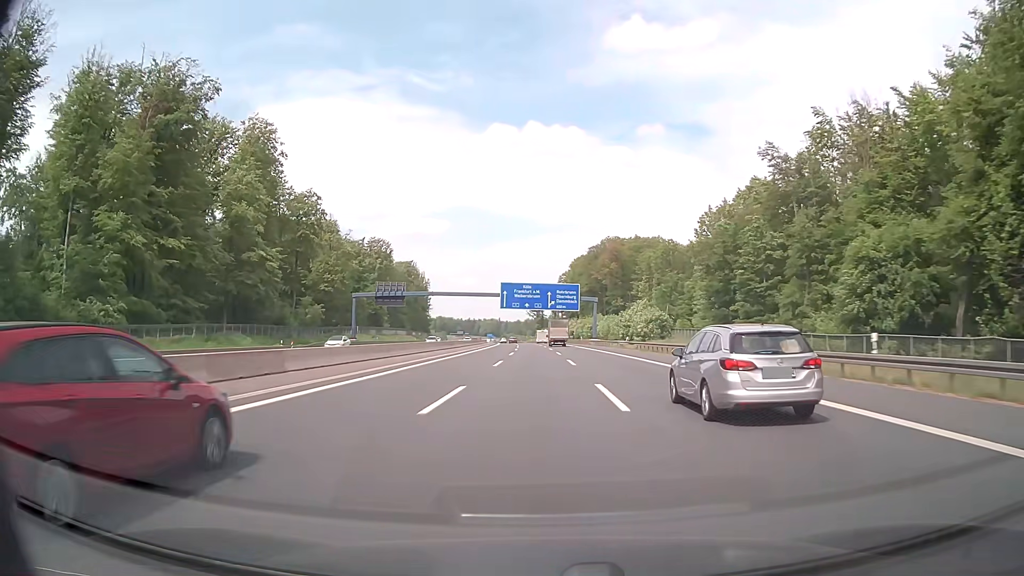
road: motorway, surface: asphalt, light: Day
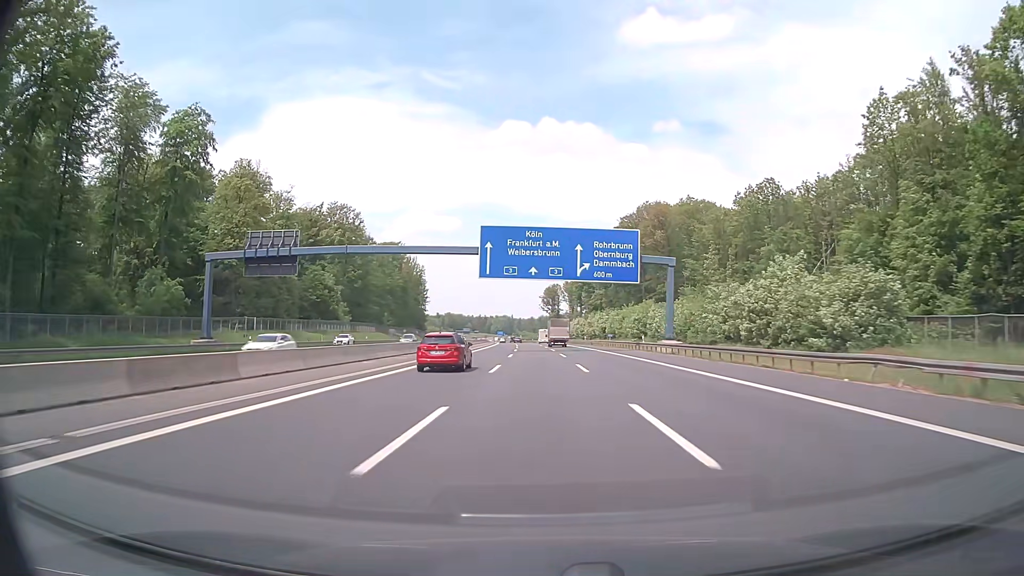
(-0.8, +58.8) m; -1°
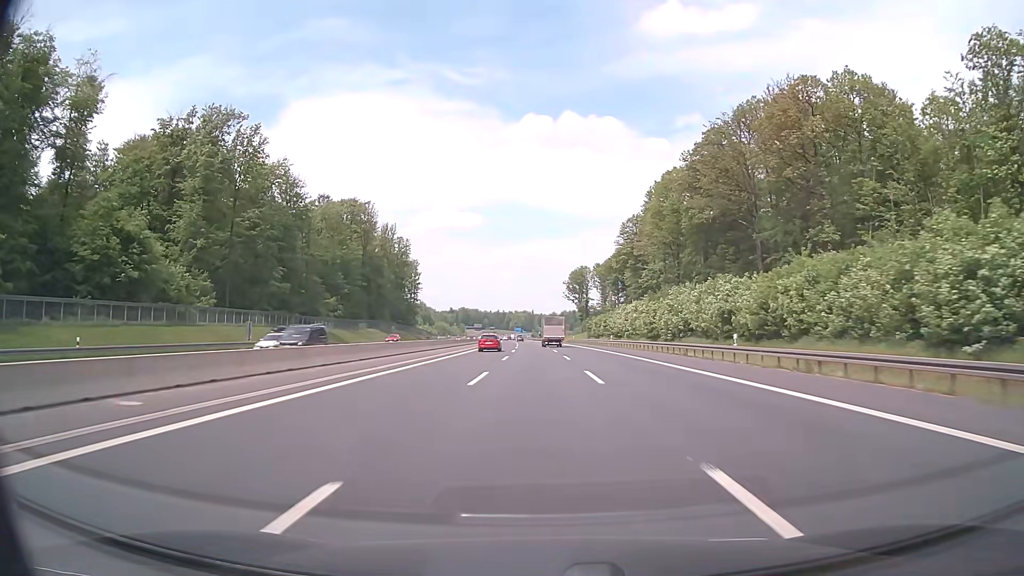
(-1.2, +78.2) m; -2°
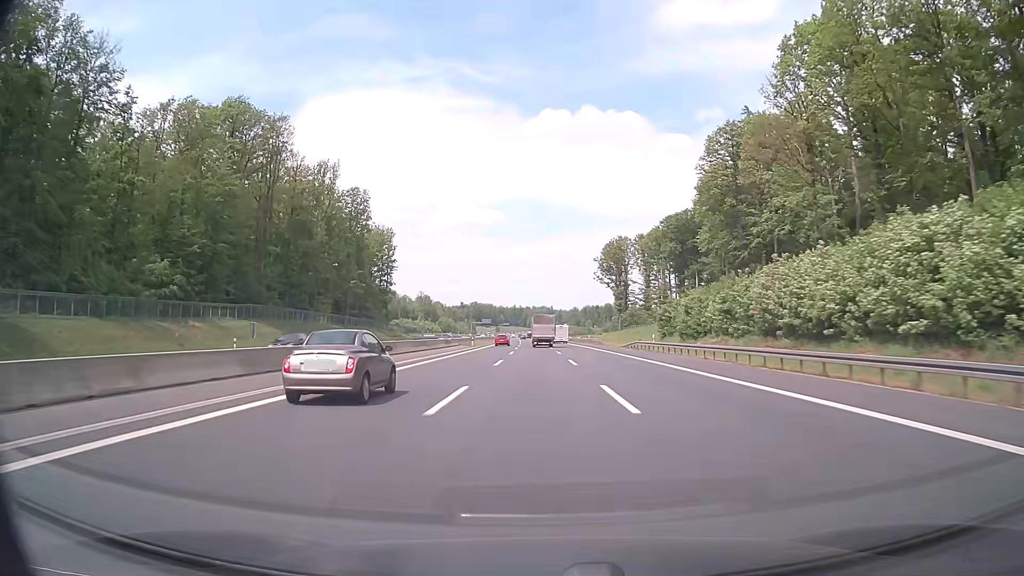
(-1.3, +78.2) m; -2°
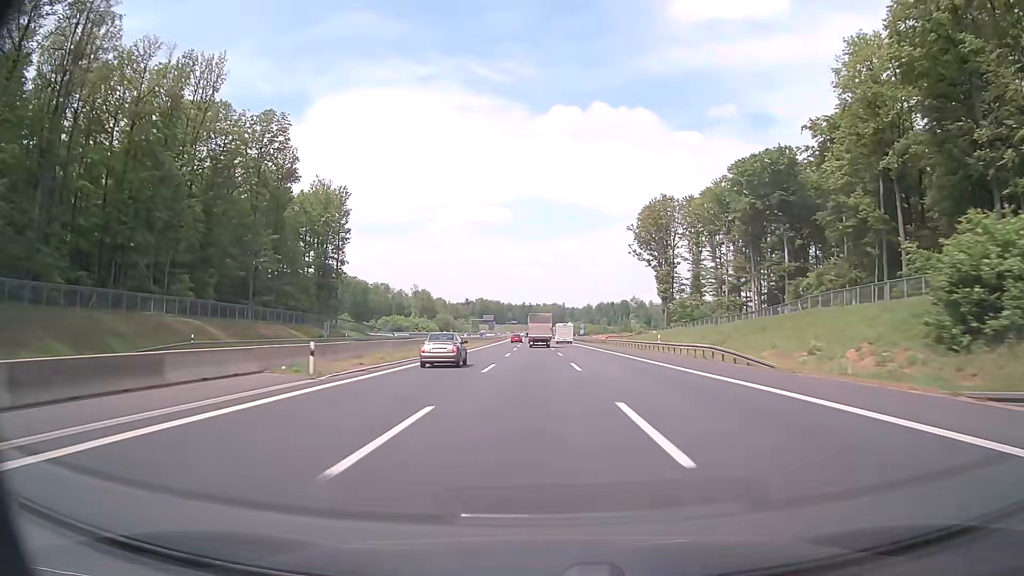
(-0.4, +58.6) m; -1°
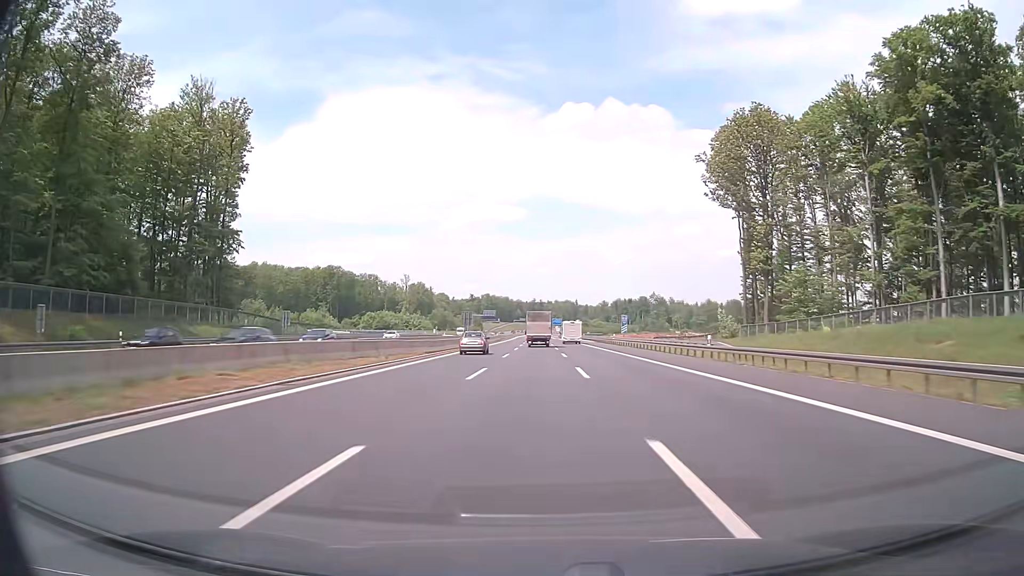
(-0.4, +58.3) m; -1°
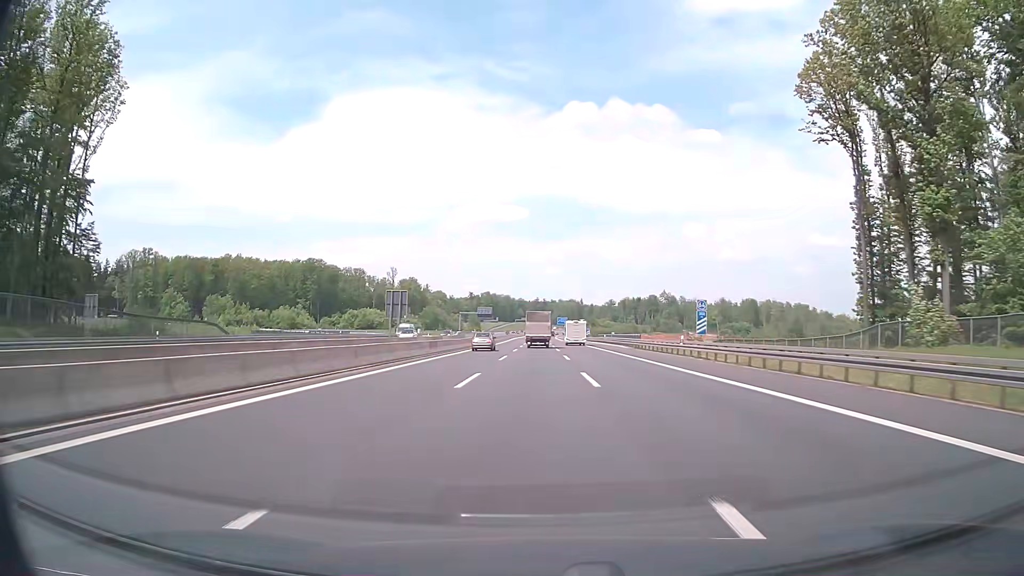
(-0.1, +38.8) m; 0°
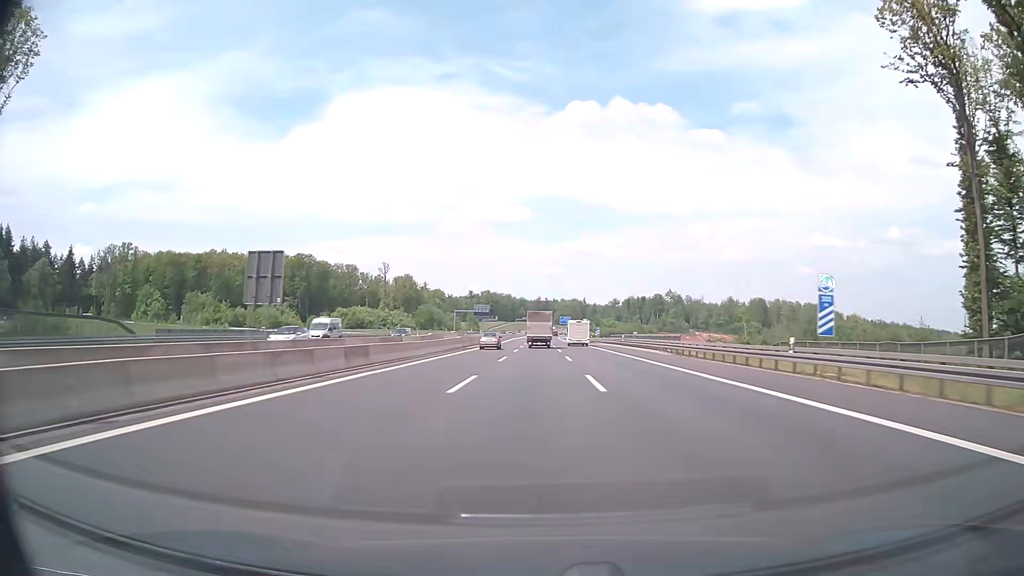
(-0.1, +19.4) m; 0°
(0, +10) (0, +20) (0, +30) (0, +40) (0, +50) (0, +60) (0, +70) (0, +80) (0, +90) (0, +100) m
